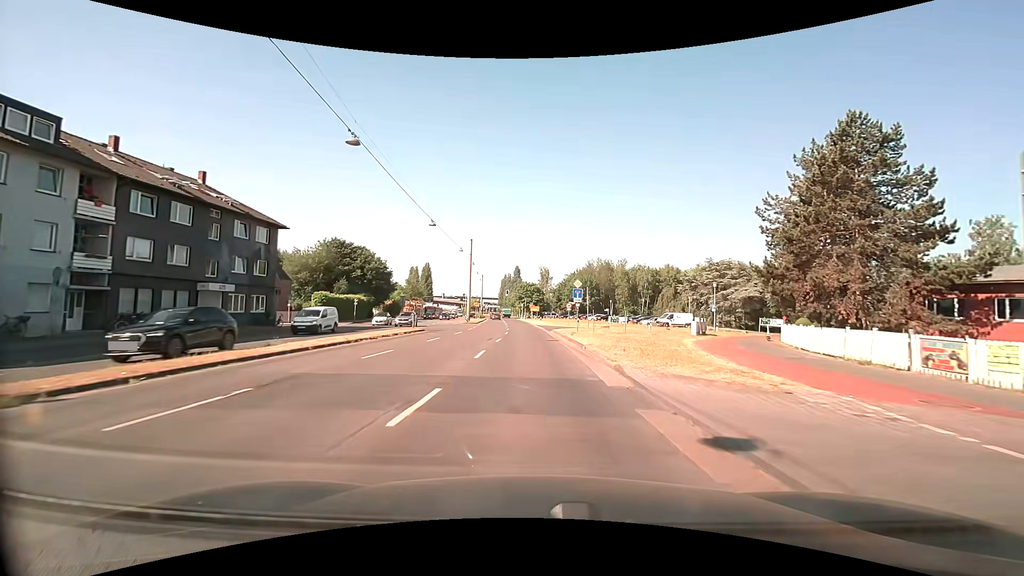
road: primary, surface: asphalt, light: Day
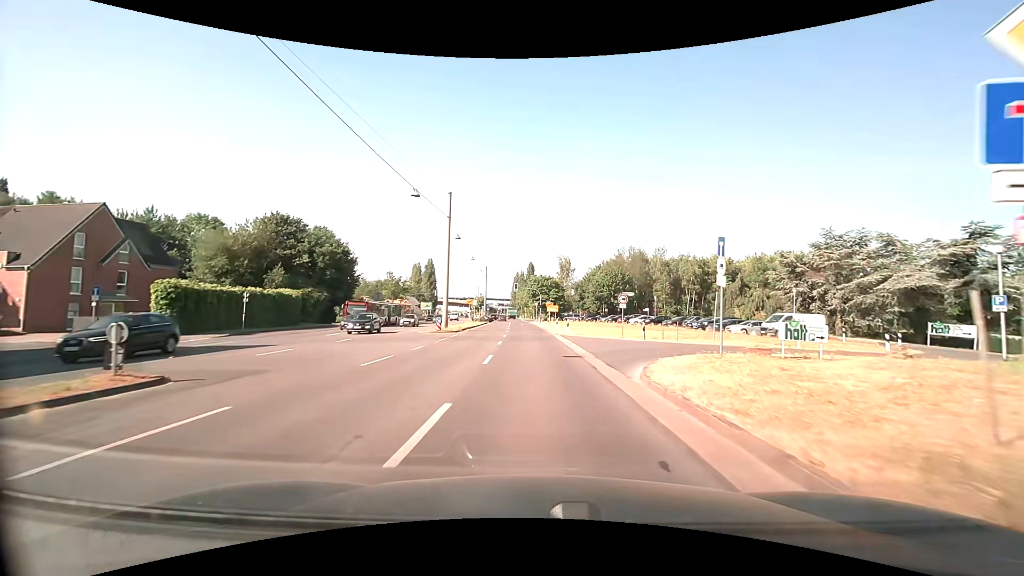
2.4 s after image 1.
(-0.4, +28.7) m; -2°
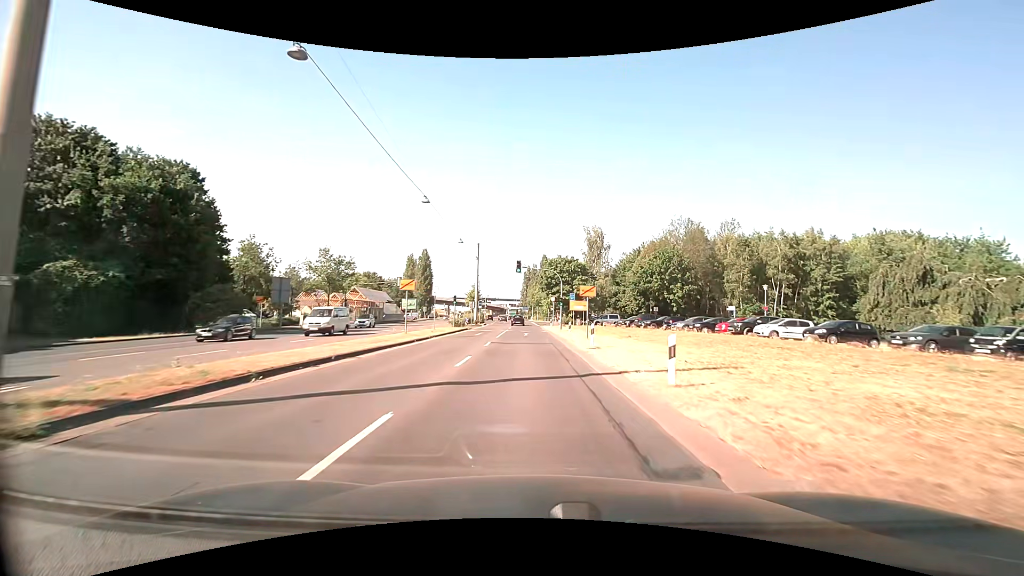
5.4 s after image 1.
(-0.4, +36.9) m; -2°
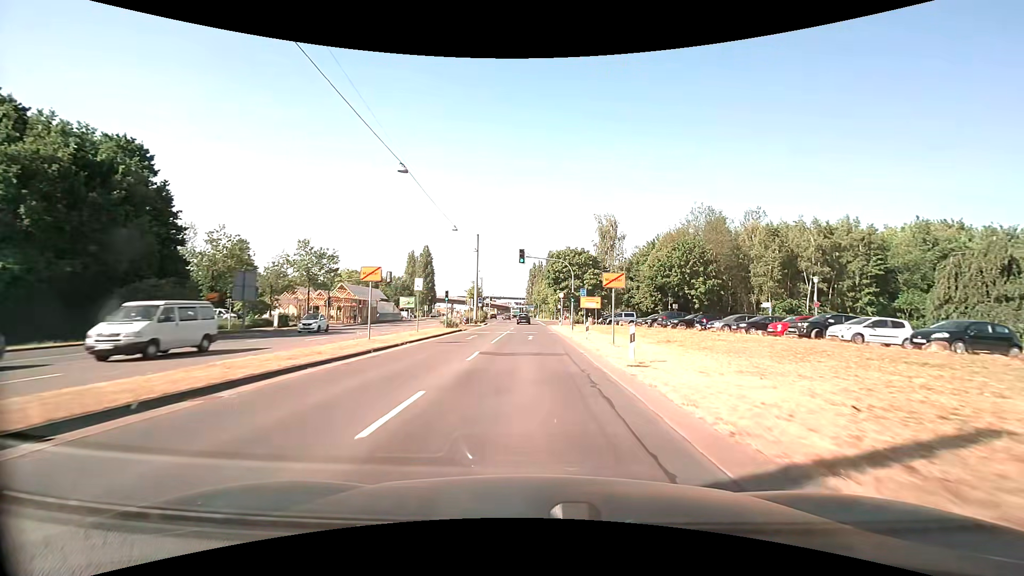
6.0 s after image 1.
(-0.1, +7.5) m; -1°
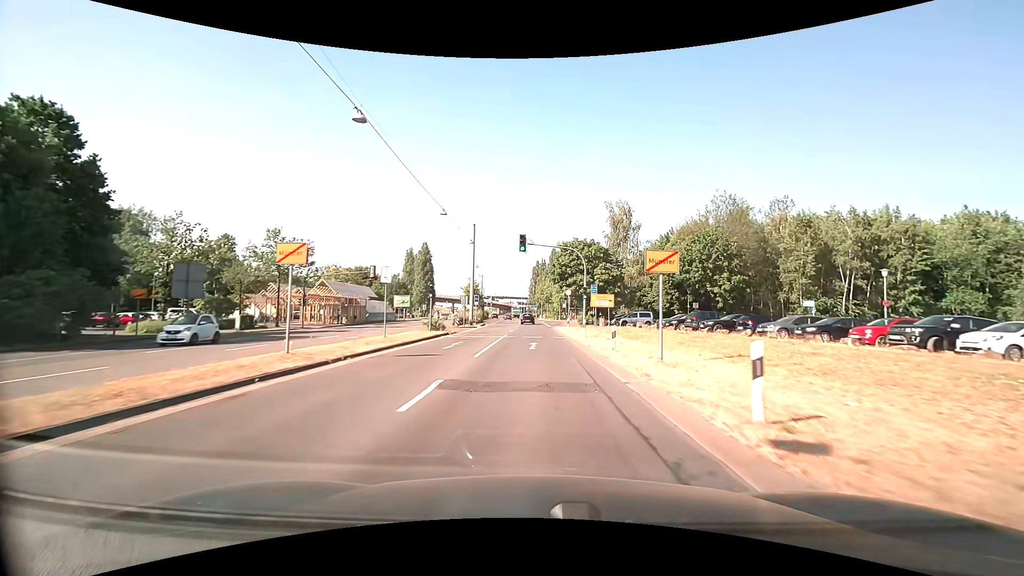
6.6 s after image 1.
(0.0, +7.5) m; 0°
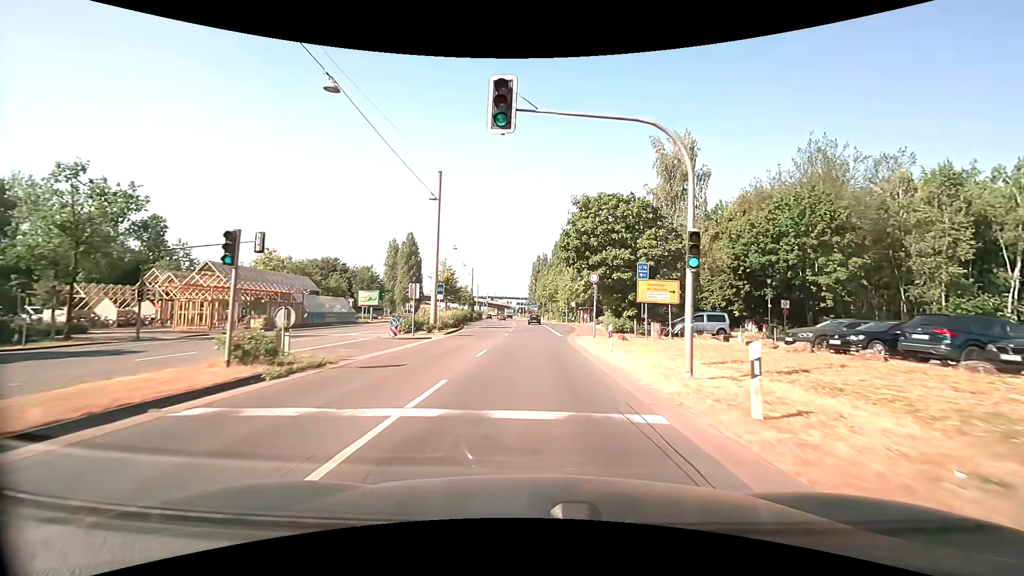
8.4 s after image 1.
(0.0, +22.5) m; 0°
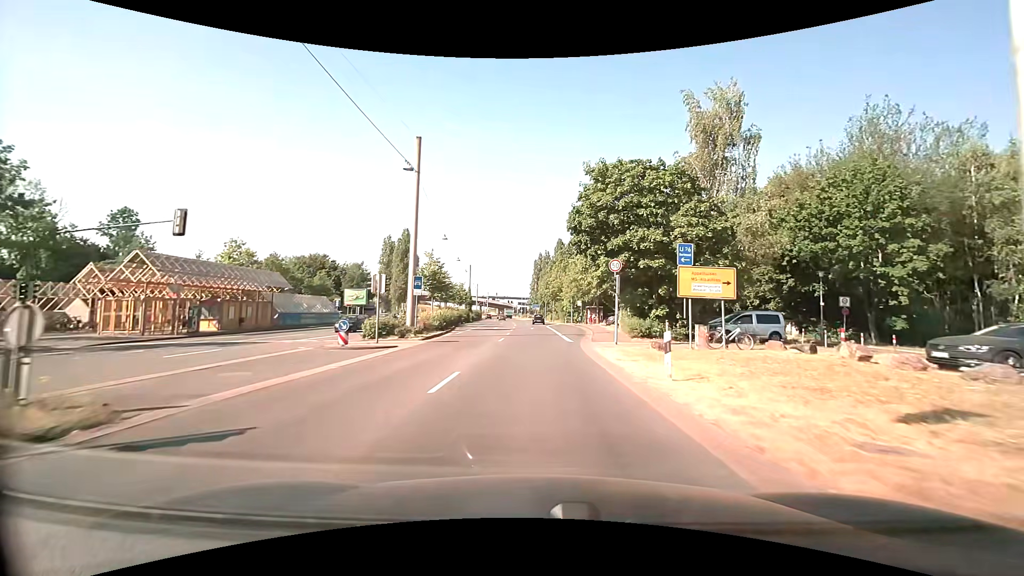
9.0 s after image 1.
(0.0, +7.4) m; 0°
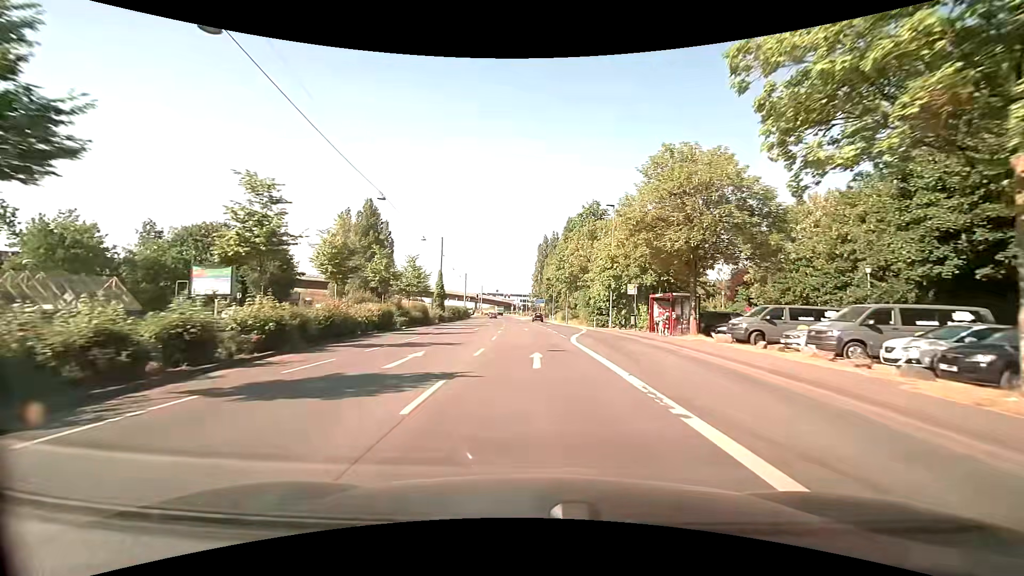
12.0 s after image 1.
(-0.2, +36.8) m; -1°
(0, +10) (0, +20) (0, +30) (+1, +40) (+2, +50) (+2, +60) (+2, +70) (+1, +80) (+1, +90) (0, +100) m
